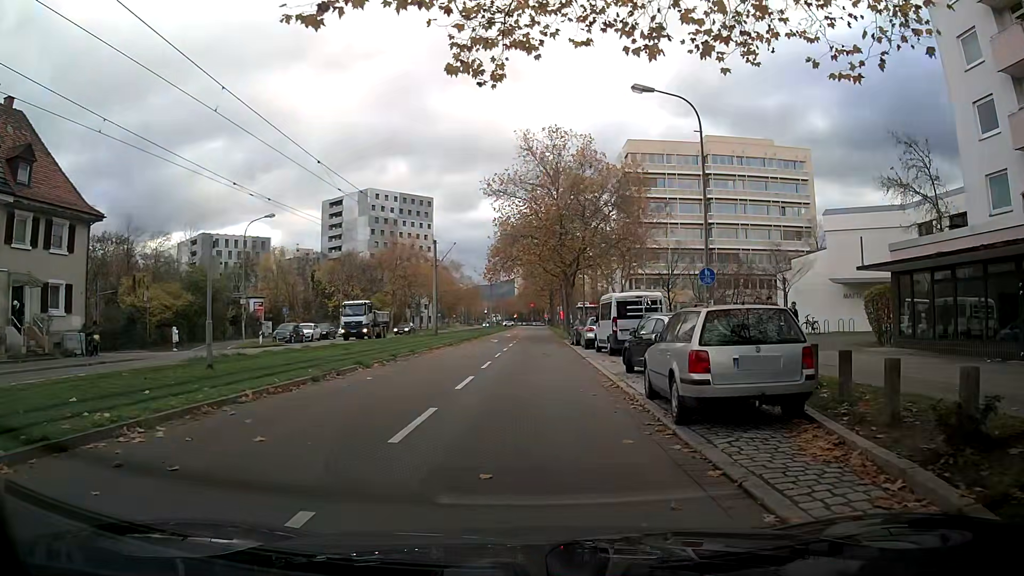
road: tertiary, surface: asphalt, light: Day
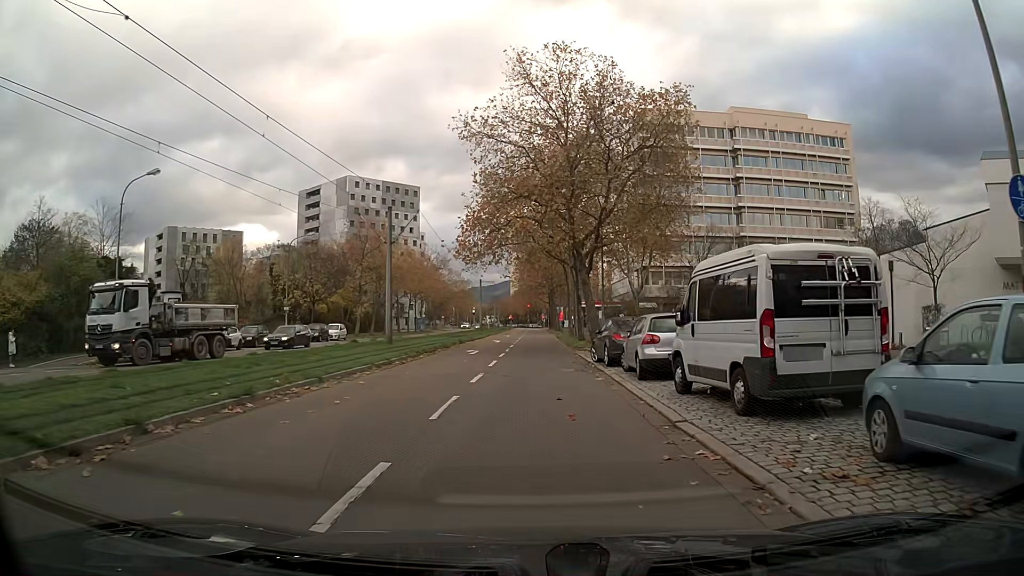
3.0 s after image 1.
(-0.2, +16.2) m; 0°
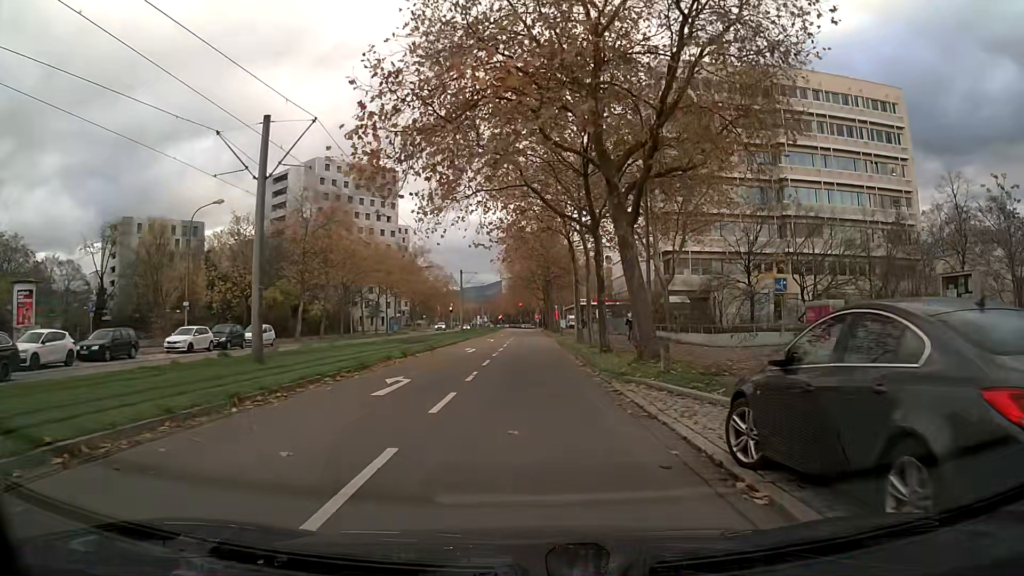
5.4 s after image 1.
(+0.1, +17.2) m; 0°
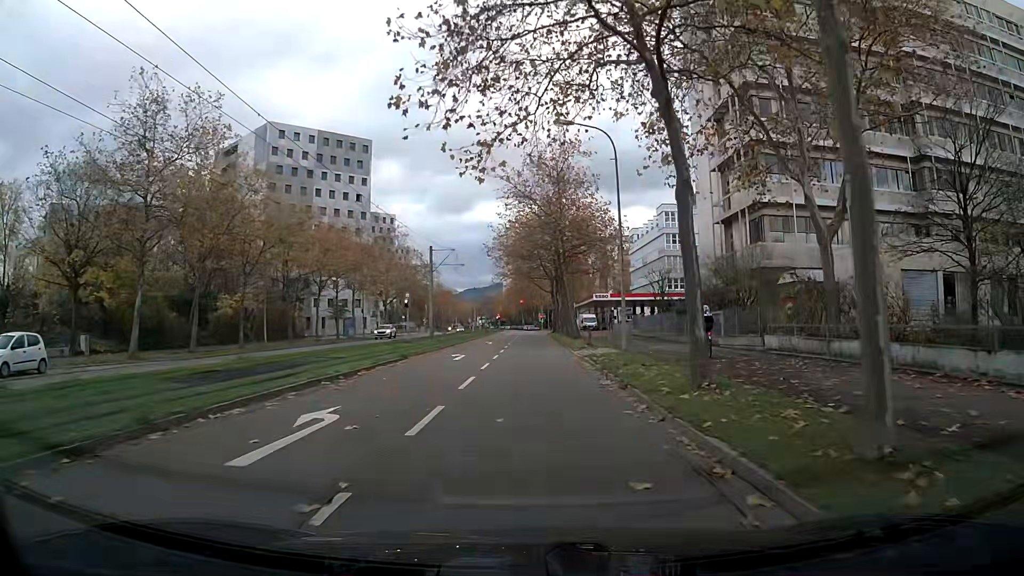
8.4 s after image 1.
(0.0, +26.1) m; 0°
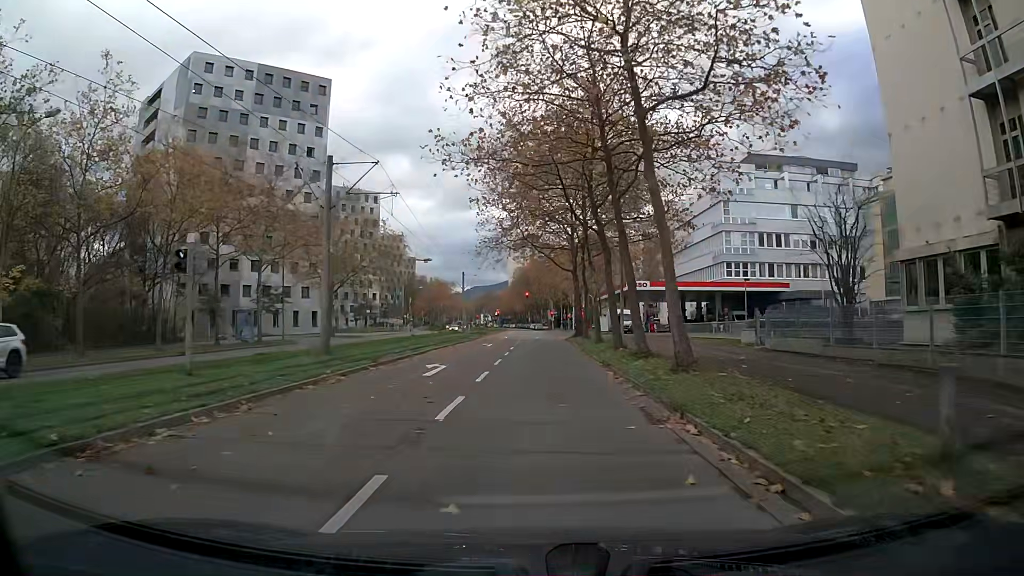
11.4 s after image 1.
(-0.3, +29.2) m; -1°
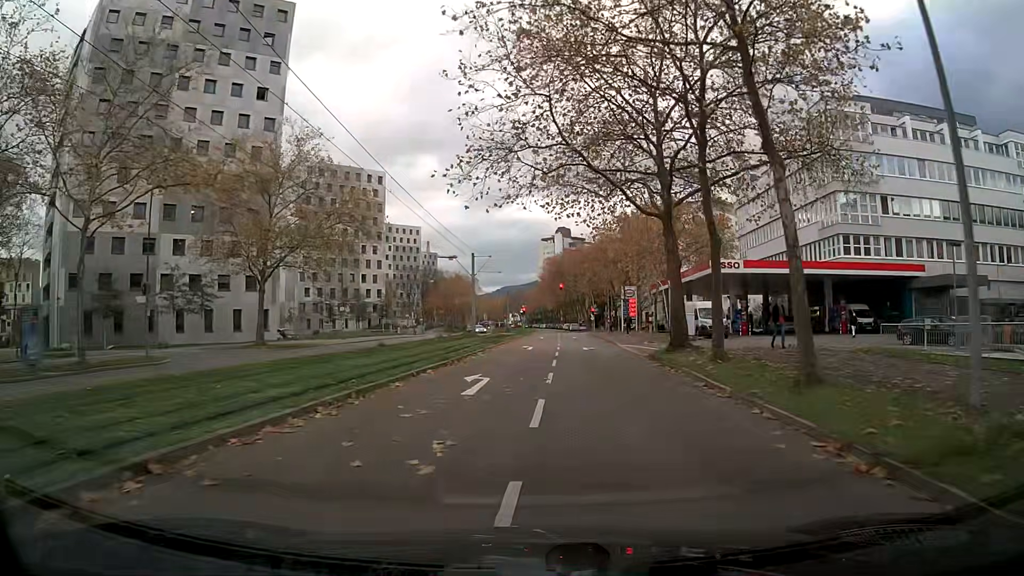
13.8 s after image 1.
(-0.7, +24.2) m; -3°
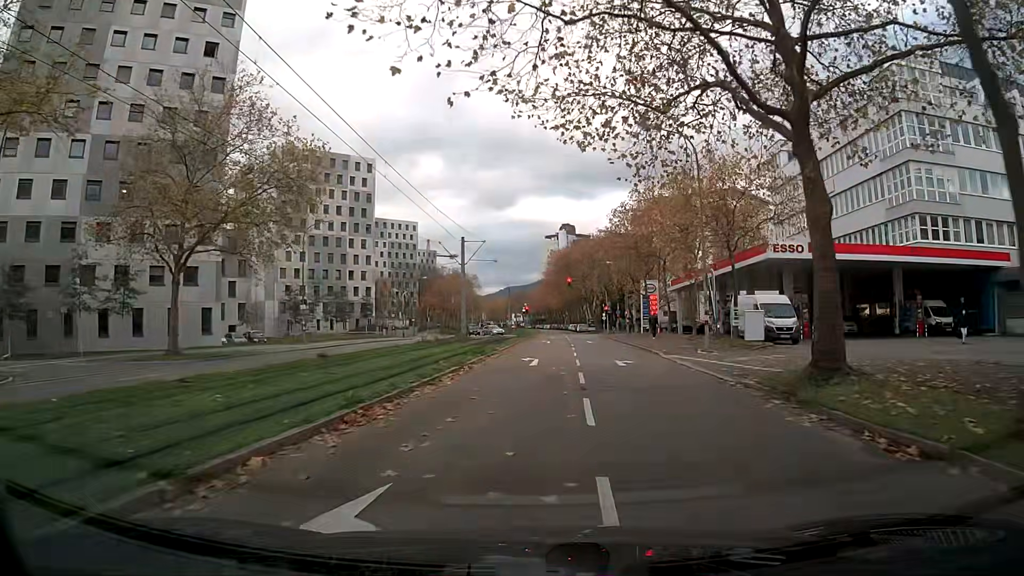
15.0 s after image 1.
(0.0, +11.8) m; 0°
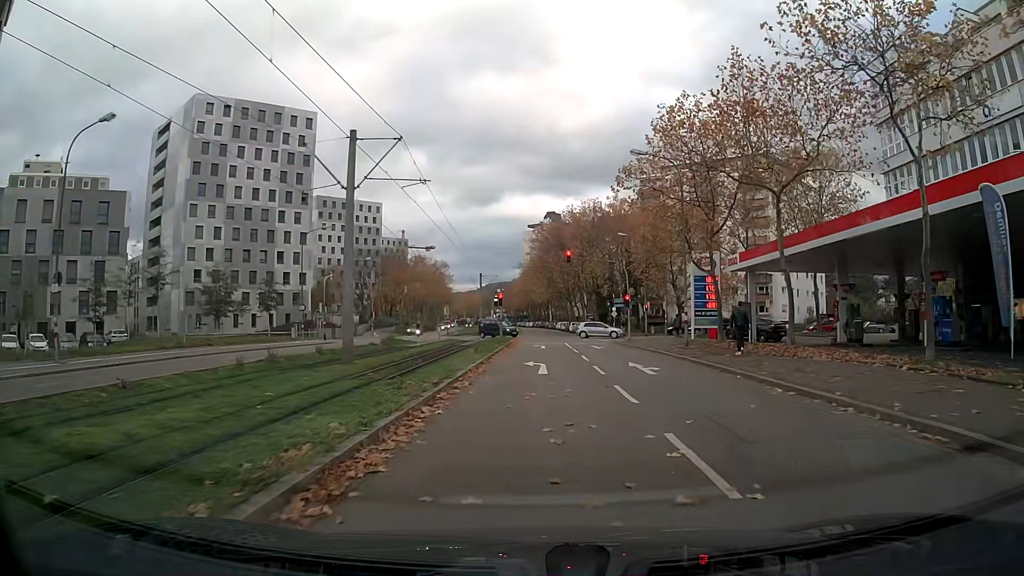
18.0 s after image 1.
(+0.2, +27.5) m; +1°
